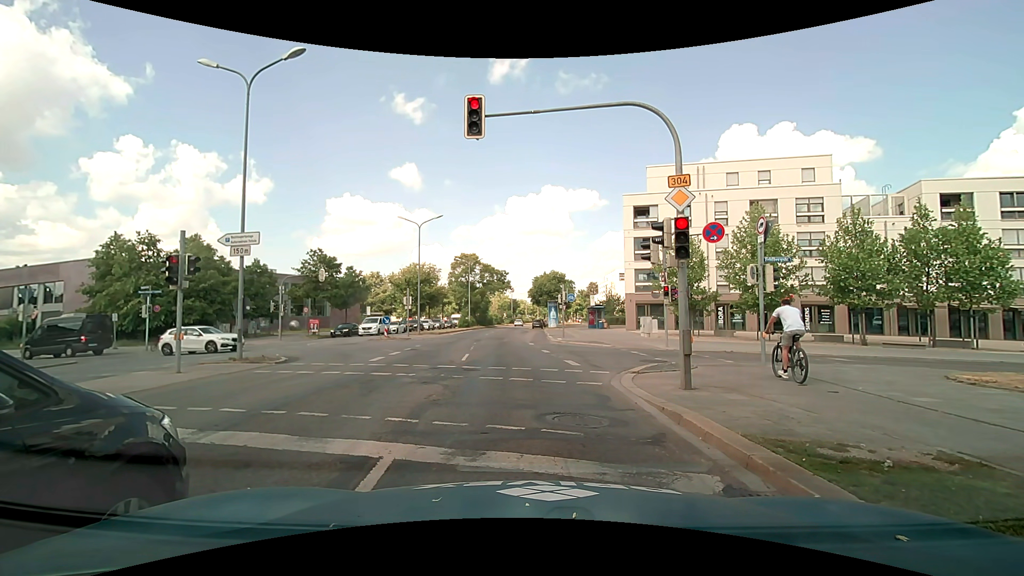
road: primary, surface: asphalt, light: Day
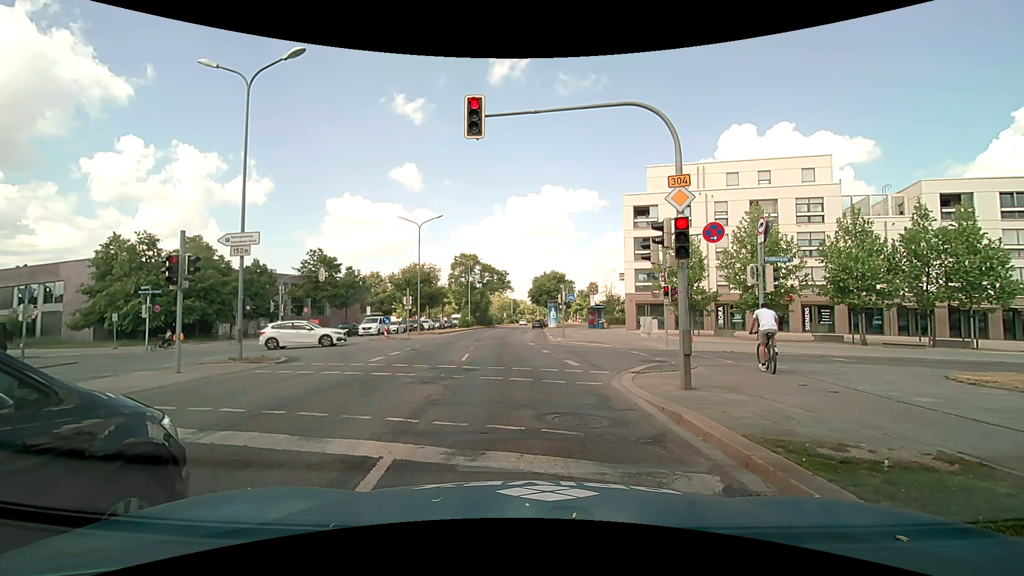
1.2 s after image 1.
(0.0, 0.0) m; 0°
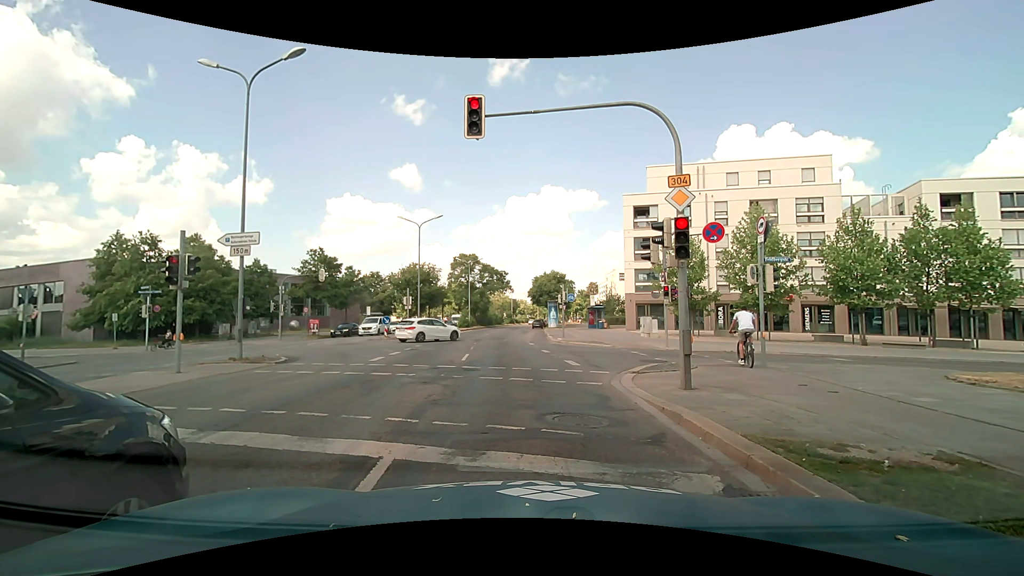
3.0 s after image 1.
(0.0, 0.0) m; 0°
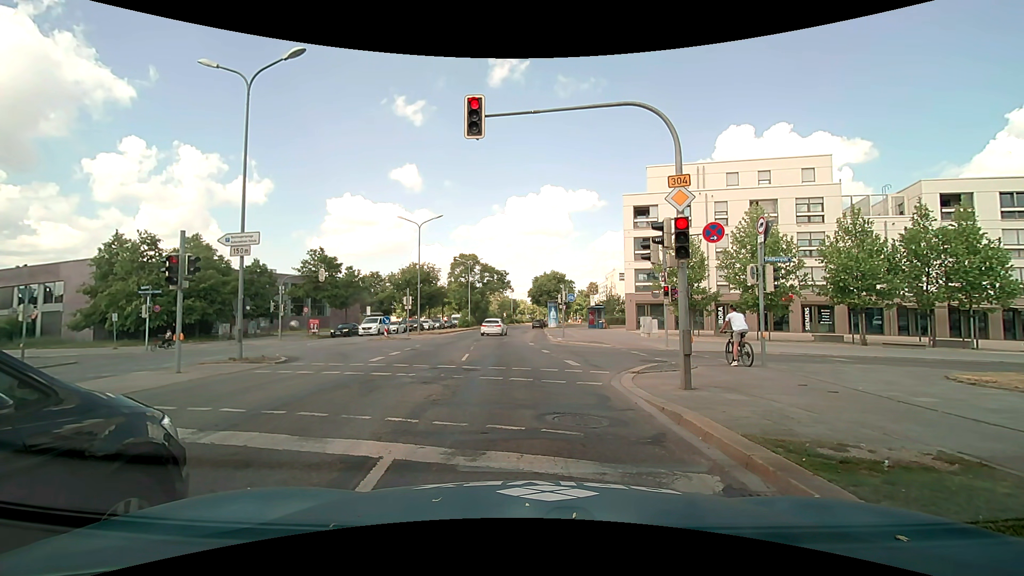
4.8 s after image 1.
(0.0, 0.0) m; 0°
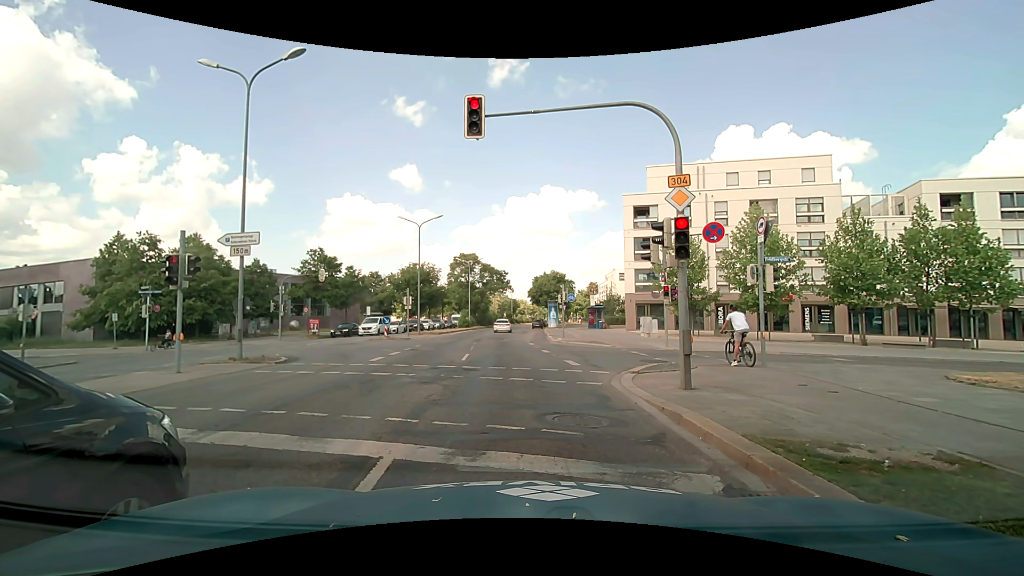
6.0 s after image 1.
(0.0, 0.0) m; 0°
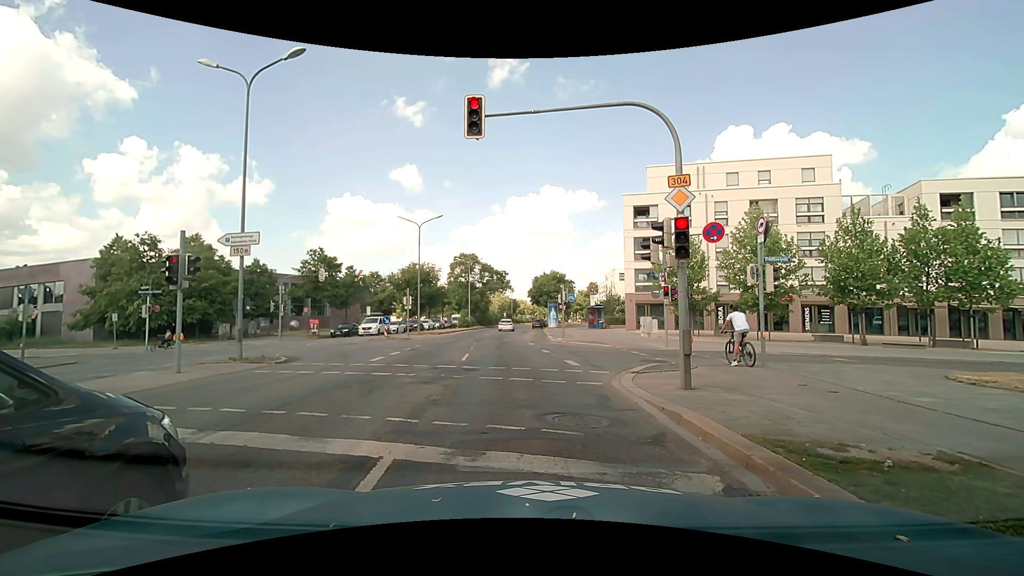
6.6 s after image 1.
(0.0, 0.0) m; 0°
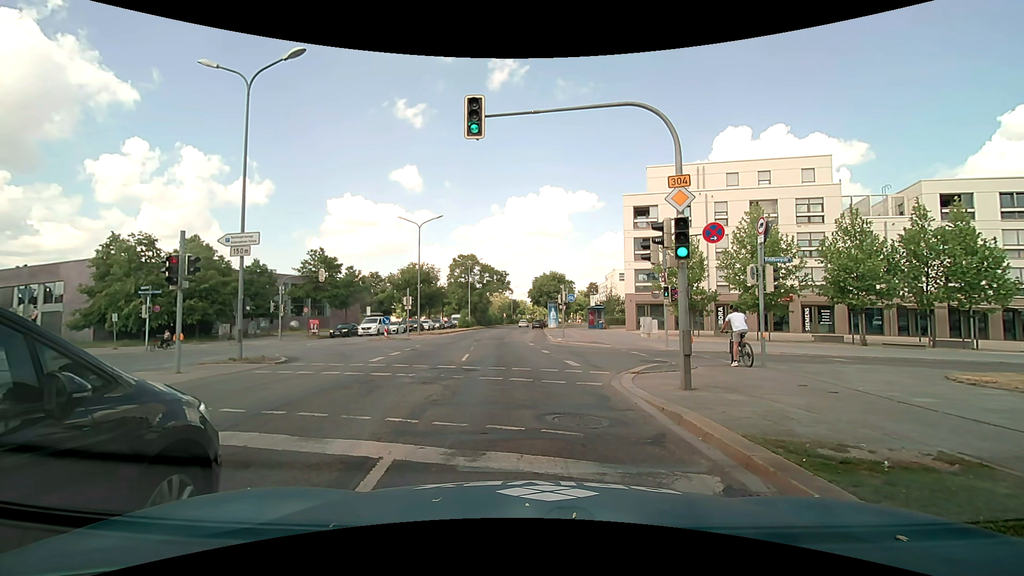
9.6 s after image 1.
(0.0, 0.0) m; 0°
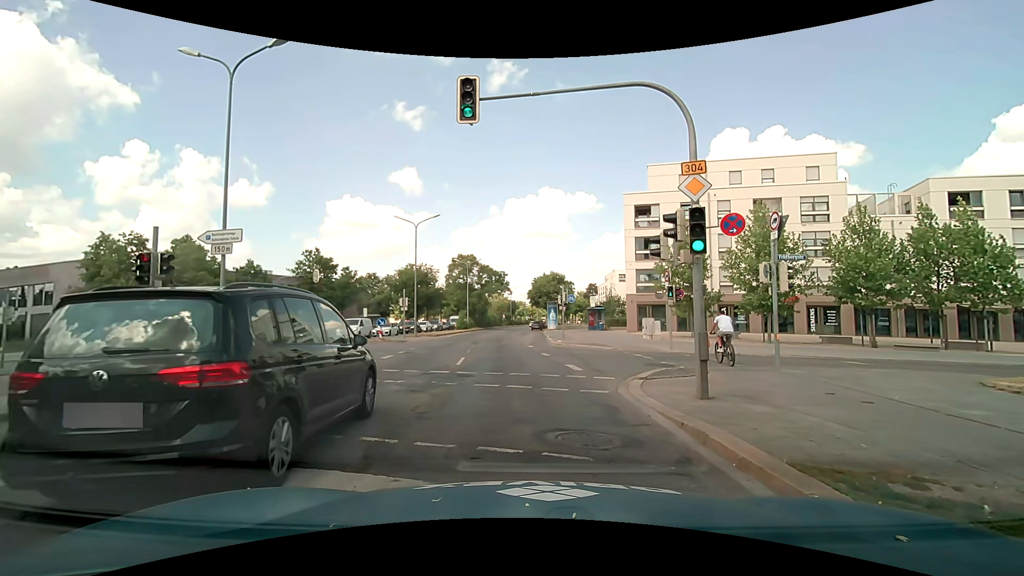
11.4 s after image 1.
(0.0, +1.0) m; 0°
(-1, +10) (-2, +20) (-3, +30) (-4, +40) (-4, +50) (-5, +60) (-6, +70) (-6, +80) (-6, +90) (-6, +100) m
